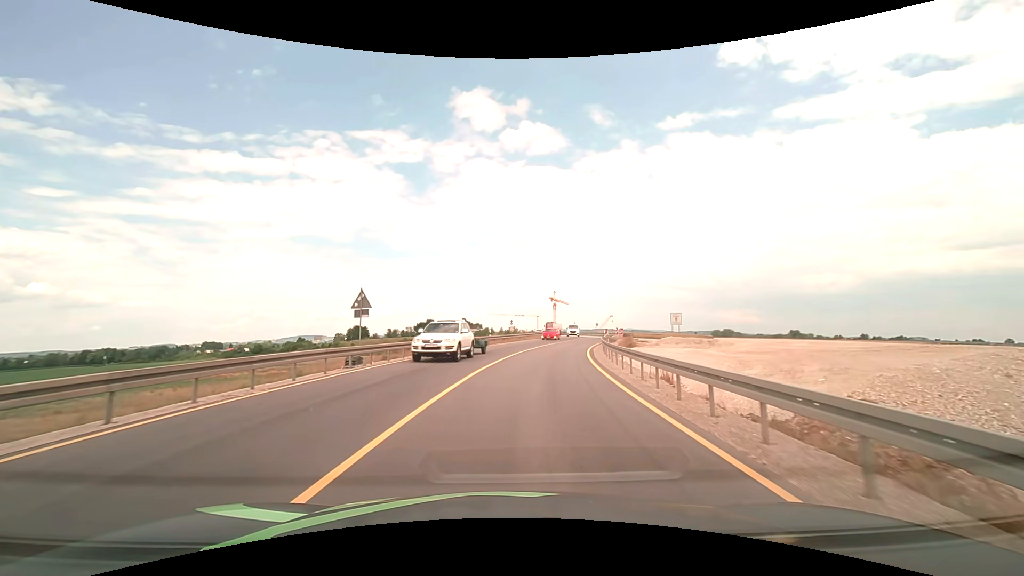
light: Day
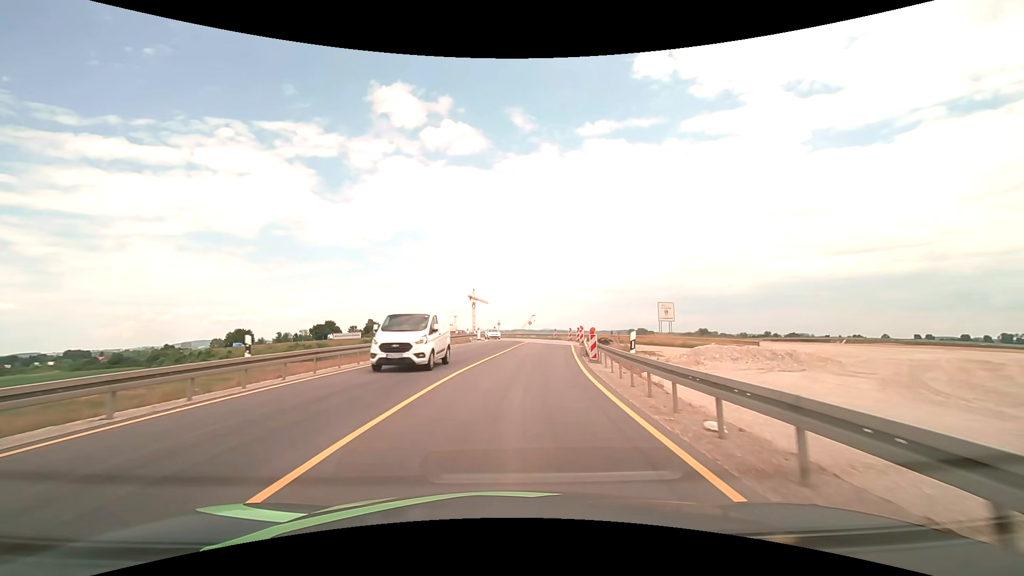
(+2.8, +30.3) m; +9°
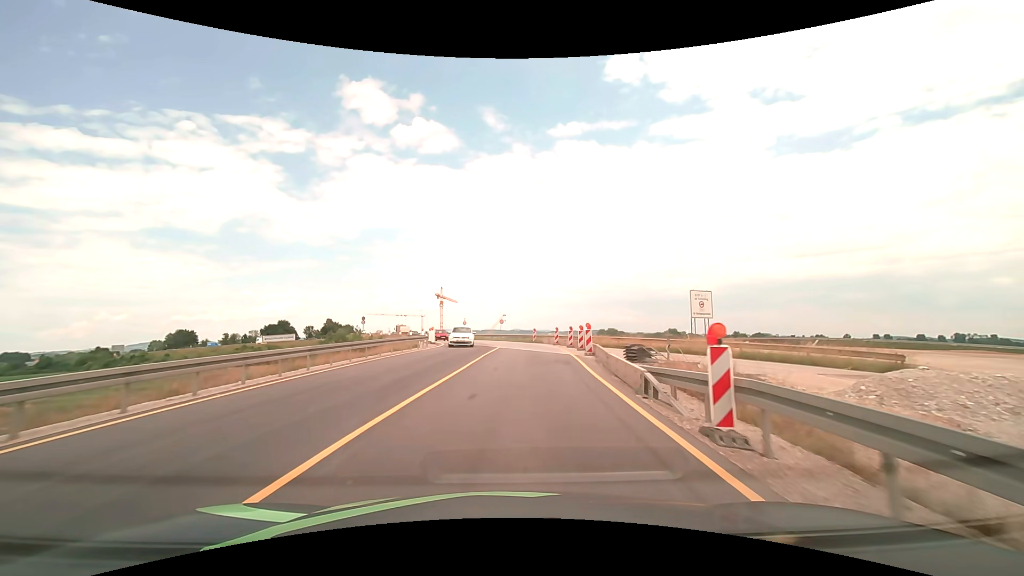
(+0.5, +15.2) m; +4°
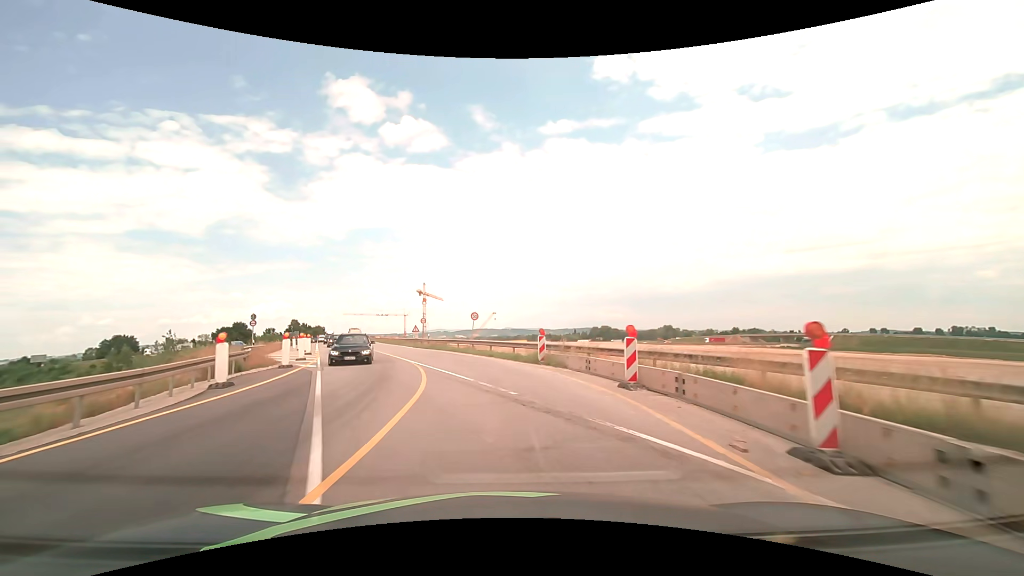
(+1.0, +30.4) m; +2°
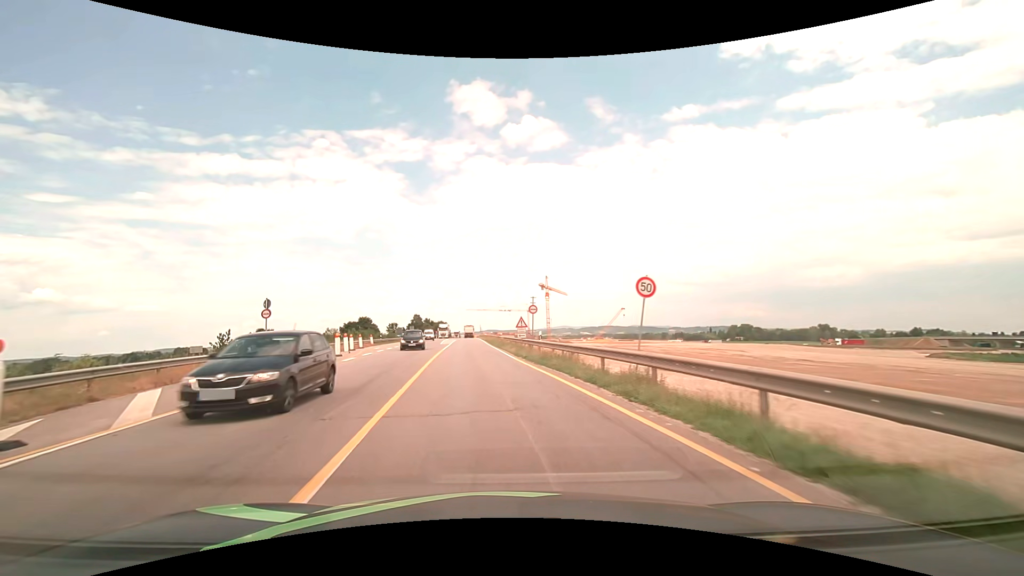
(-2.5, +22.6) m; -13°
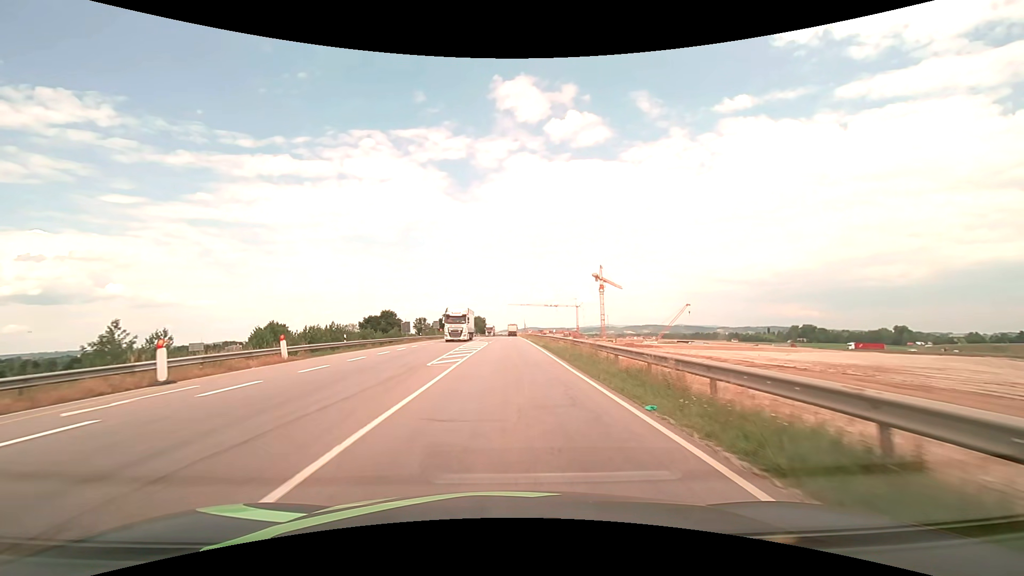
(-3.7, +38.0) m; -6°
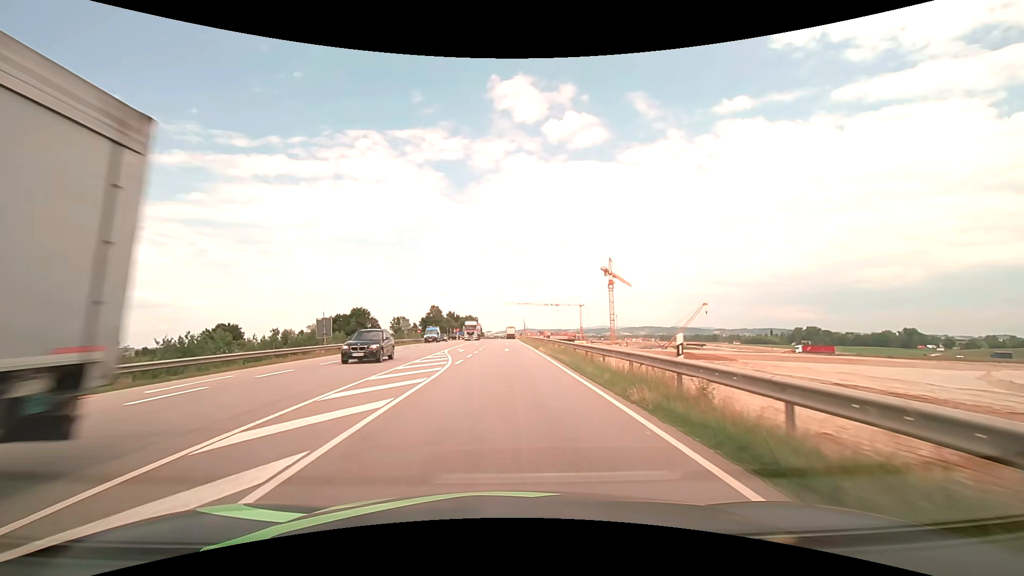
(+0.2, +30.7) m; +1°
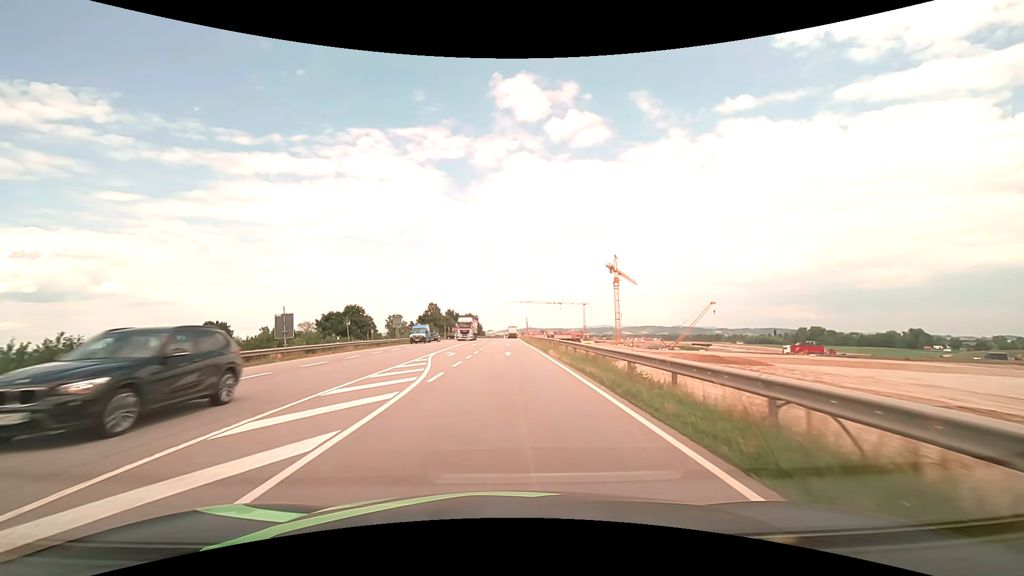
(-0.1, +7.6) m; 0°
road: motorway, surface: asphalt
(0, +10) (0, +20) (0, +30) (0, +40) (0, +50) (0, +60) (0, +70) (0, +80) (0, +90) (0, +100) m
